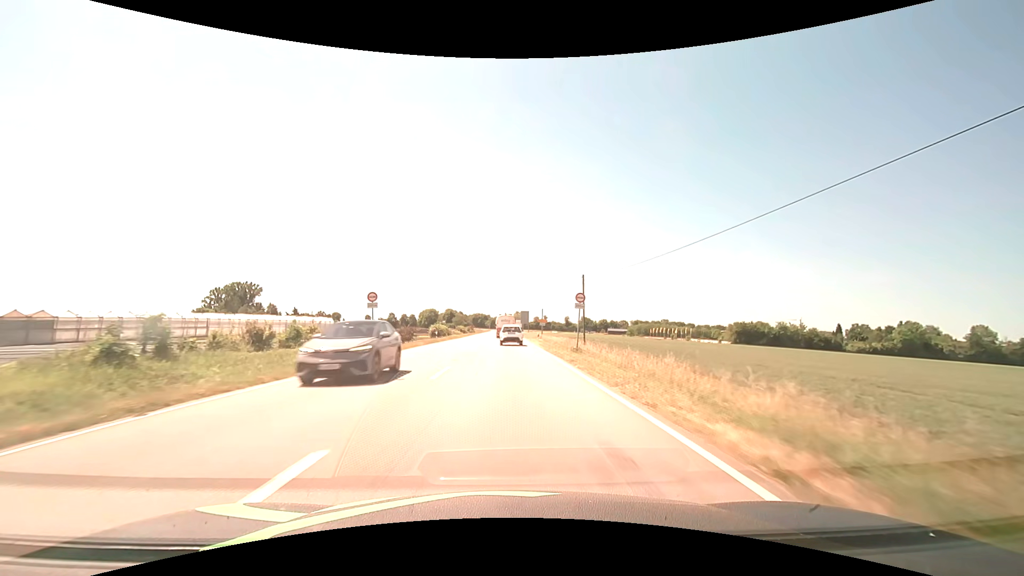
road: primary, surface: asphalt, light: Day
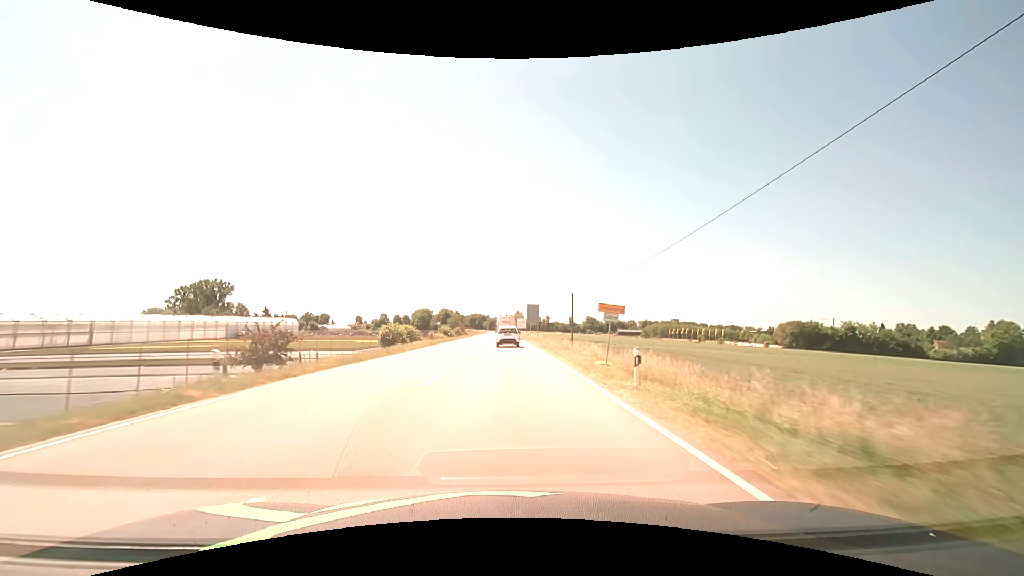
(0.0, +37.4) m; 0°
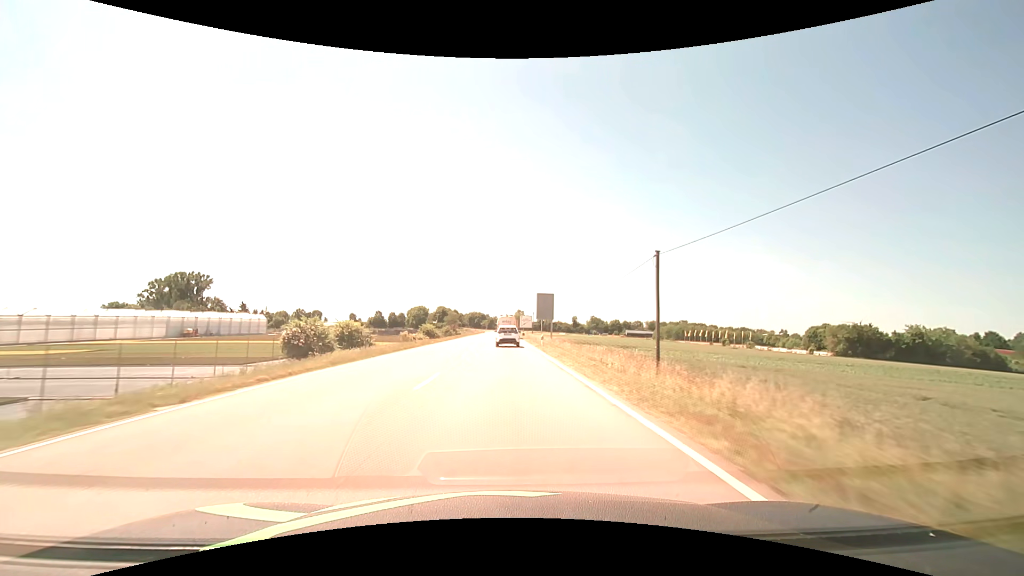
(-0.1, +24.7) m; 0°
